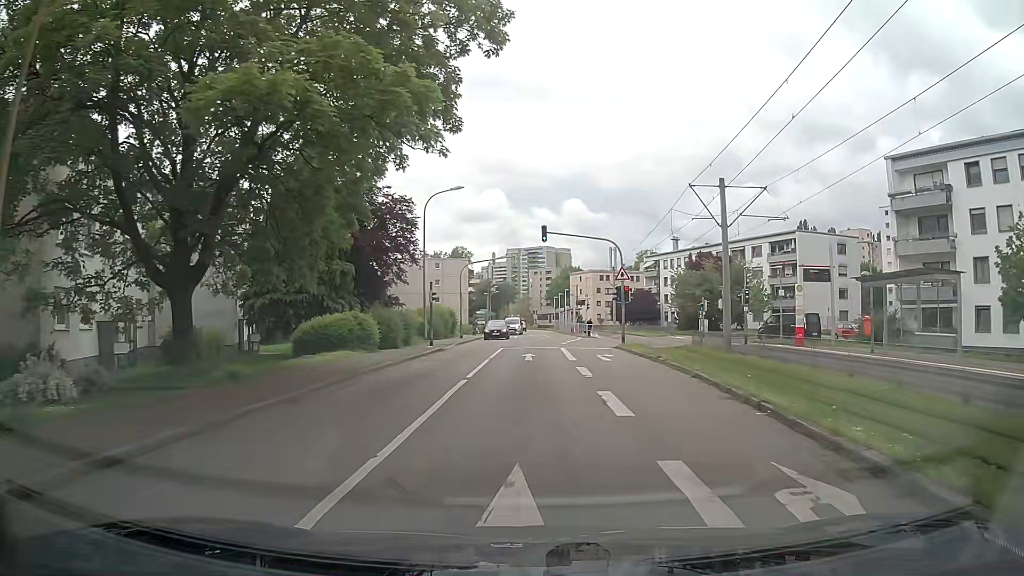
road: residential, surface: asphalt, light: Day
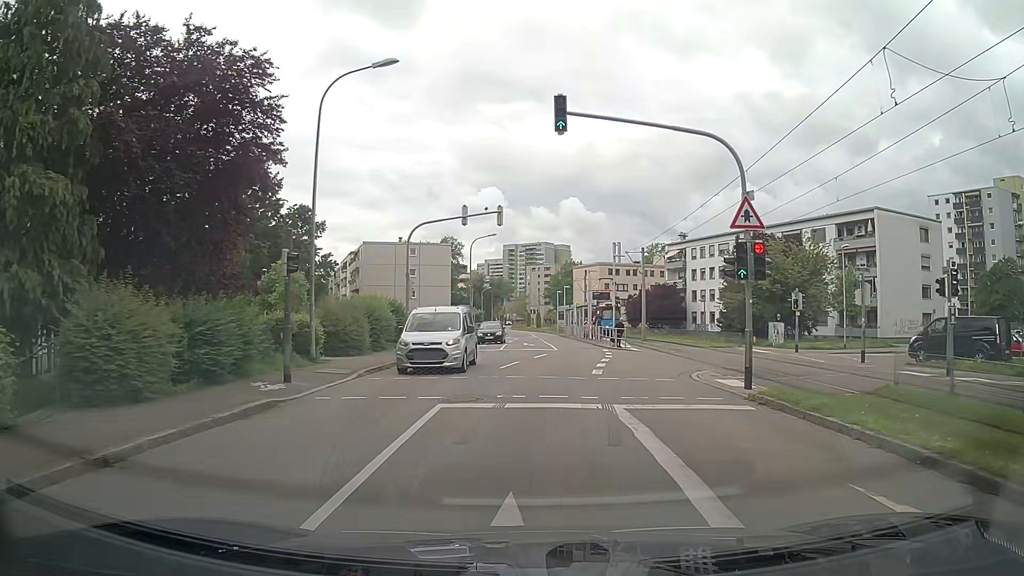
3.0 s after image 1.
(-0.4, +20.8) m; -2°
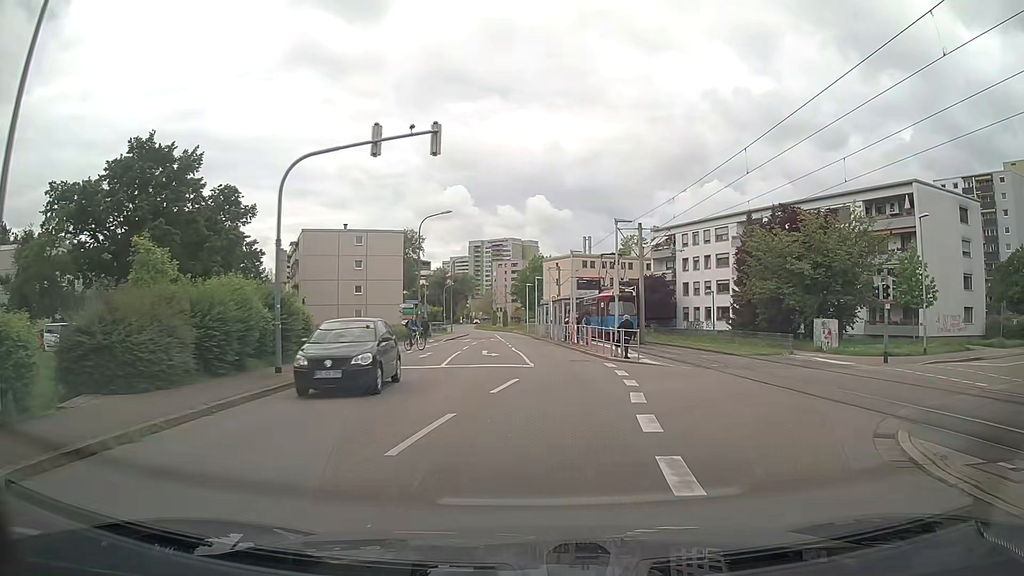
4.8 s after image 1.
(+0.4, +12.4) m; +4°
